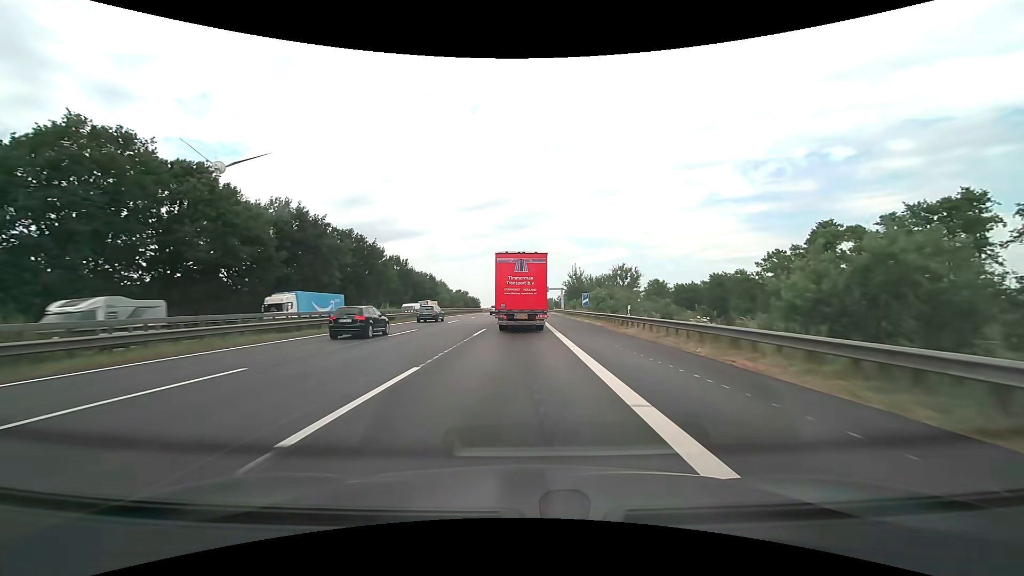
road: motorway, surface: asphalt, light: Day
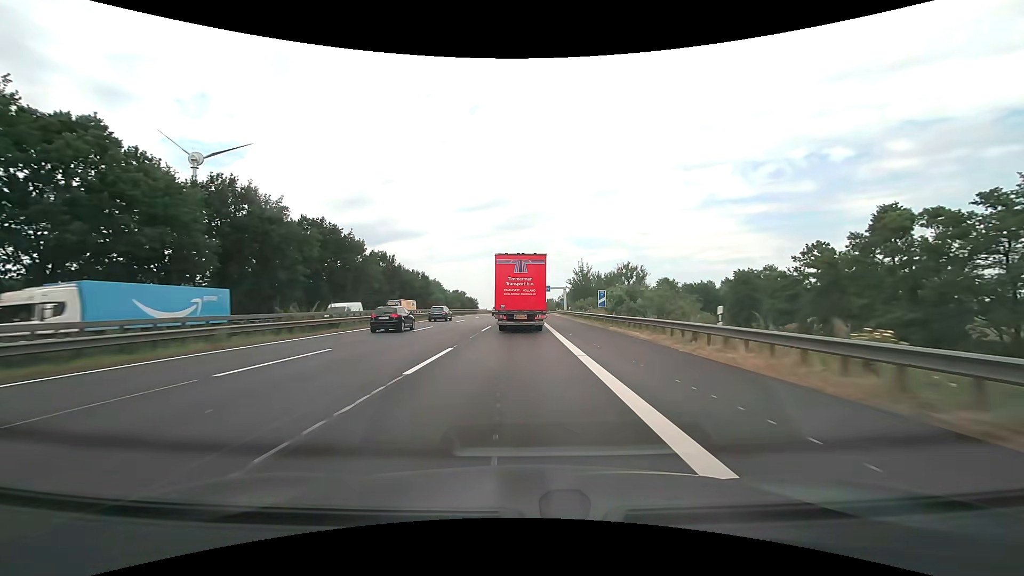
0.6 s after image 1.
(0.0, +13.0) m; 0°
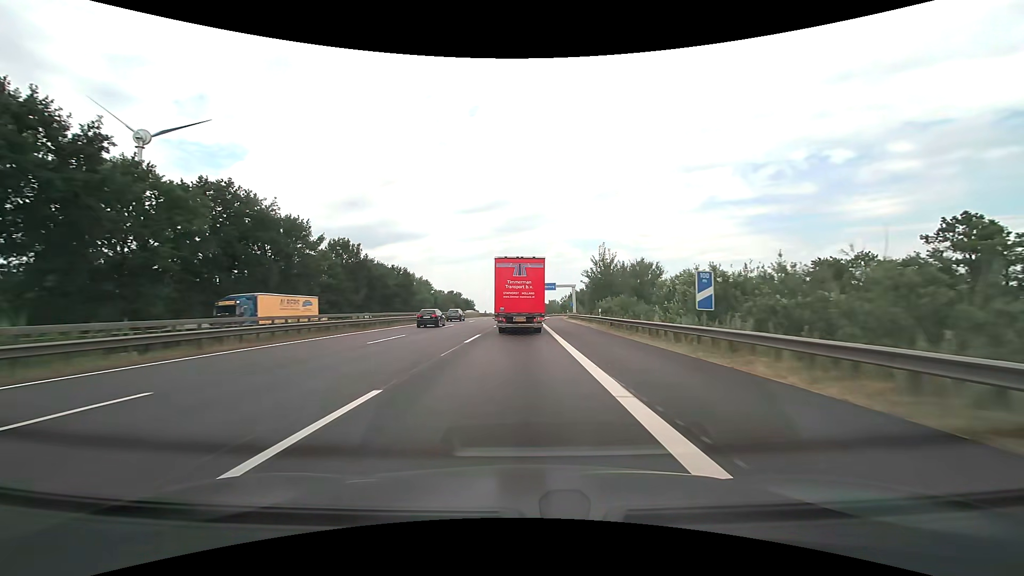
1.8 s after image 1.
(0.0, +25.9) m; 0°
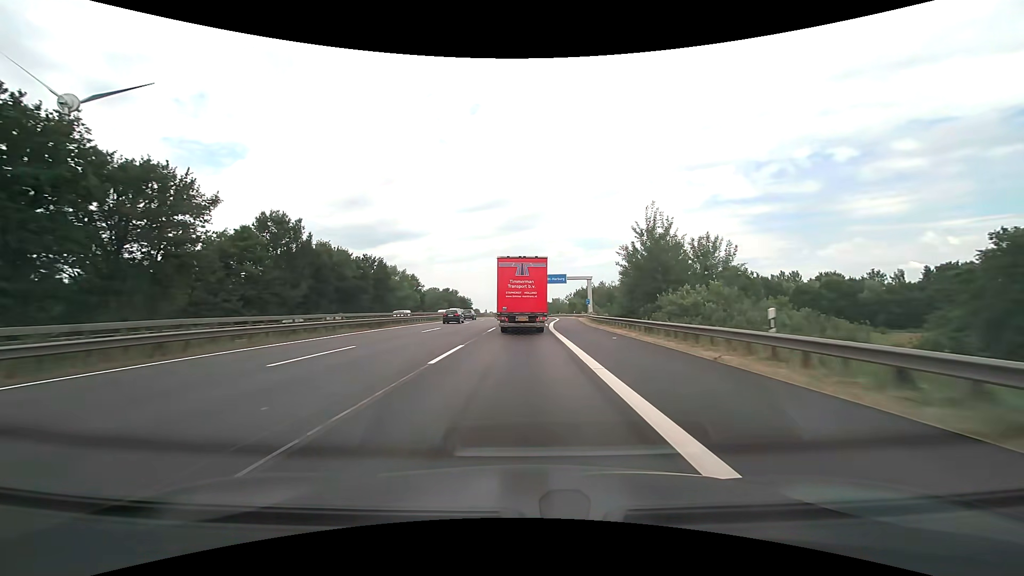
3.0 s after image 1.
(0.0, +26.3) m; 0°
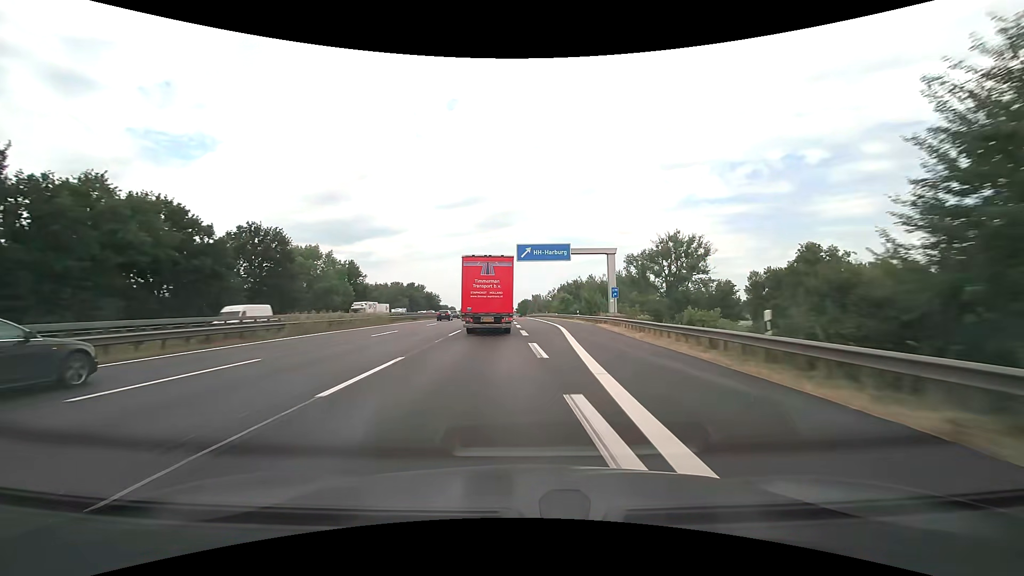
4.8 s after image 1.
(+0.5, +40.4) m; +2°
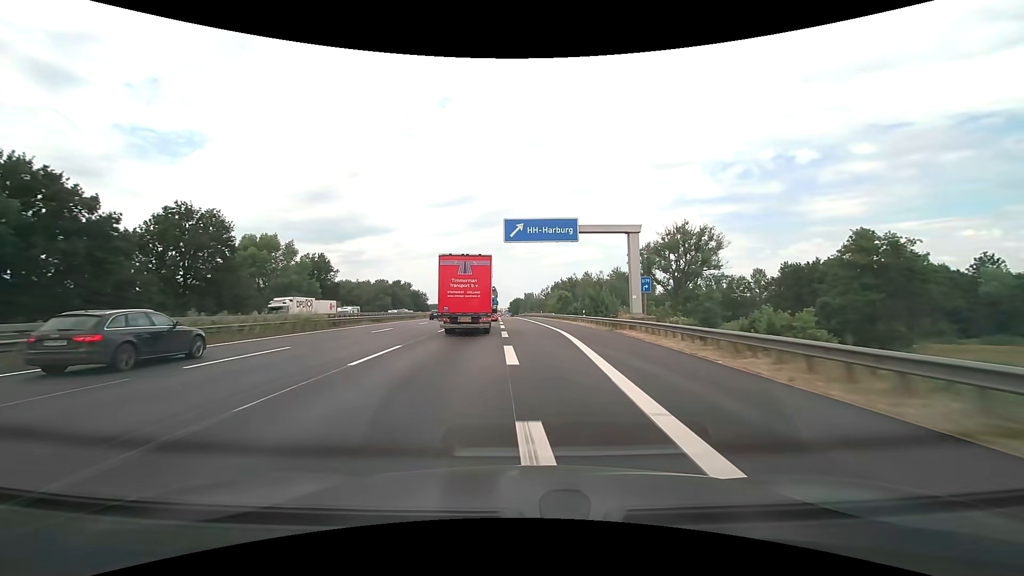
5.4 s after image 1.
(+0.2, +13.7) m; +1°
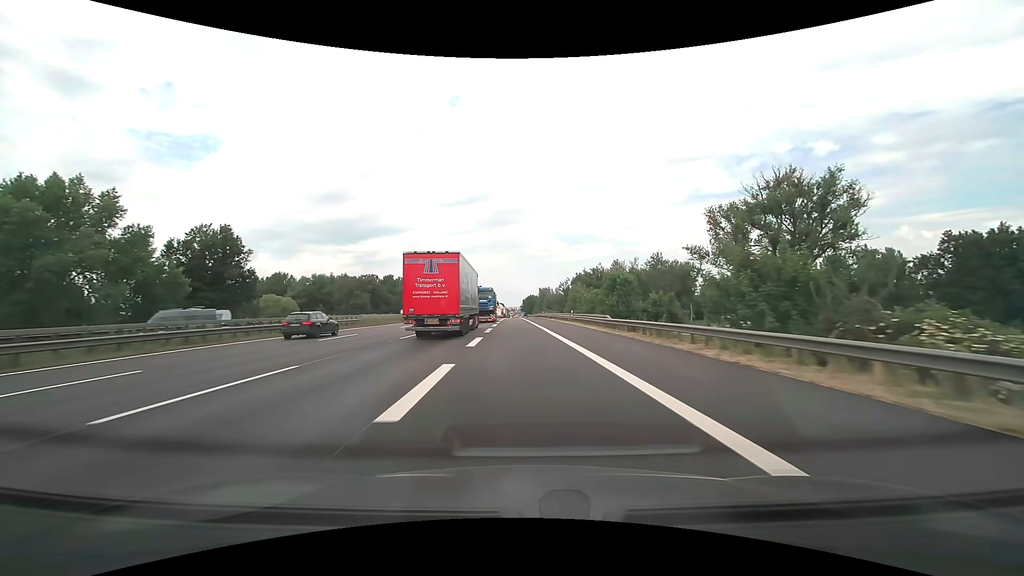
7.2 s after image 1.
(-0.3, +41.9) m; -1°
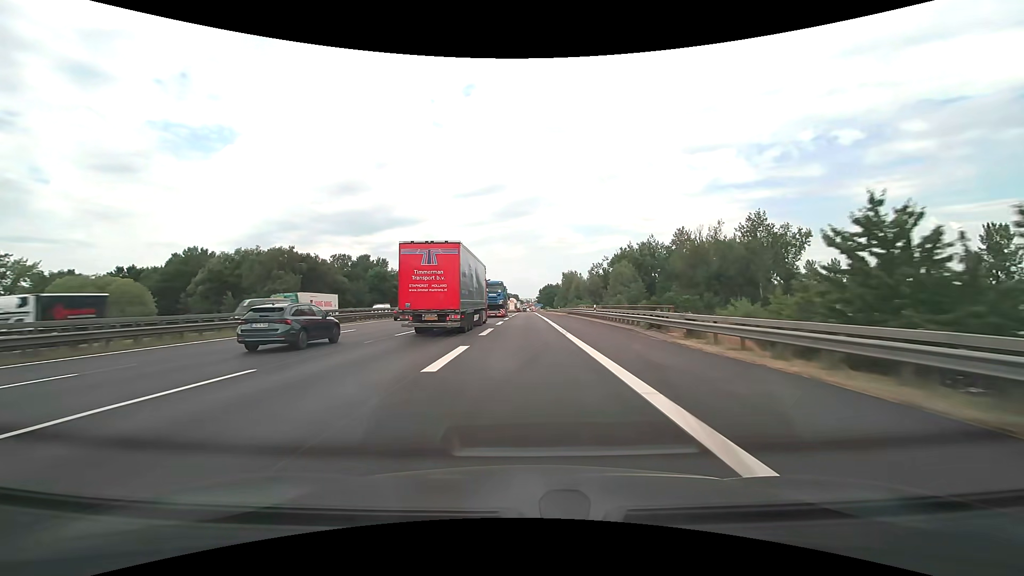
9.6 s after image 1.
(-1.4, +56.1) m; -2°
(0, +10) (0, +20) (0, +30) (0, +40) (0, +50) (0, +60) (0, +70) (0, +80) (0, +90) (0, +100) m
